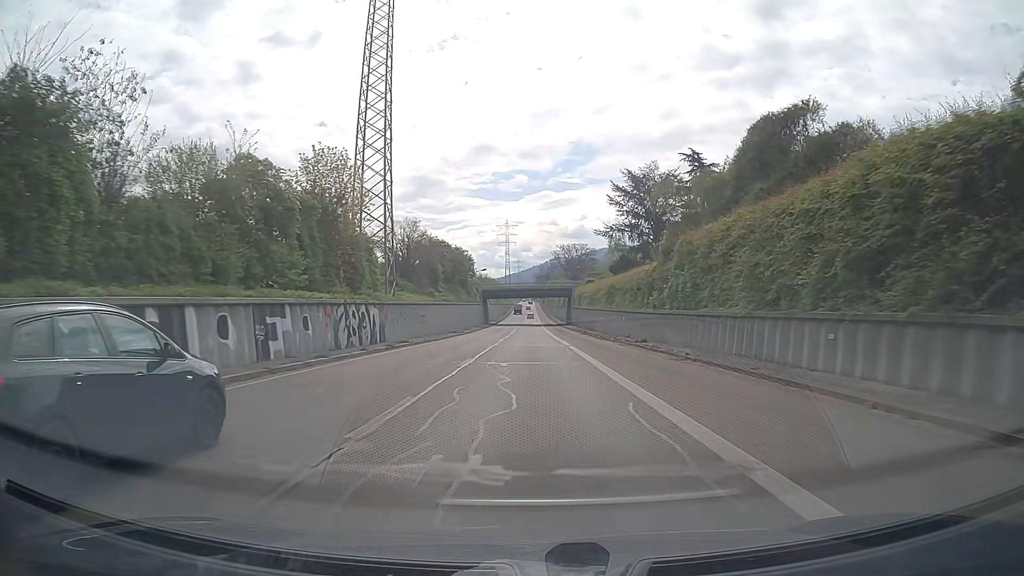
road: trunk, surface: asphalt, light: Day
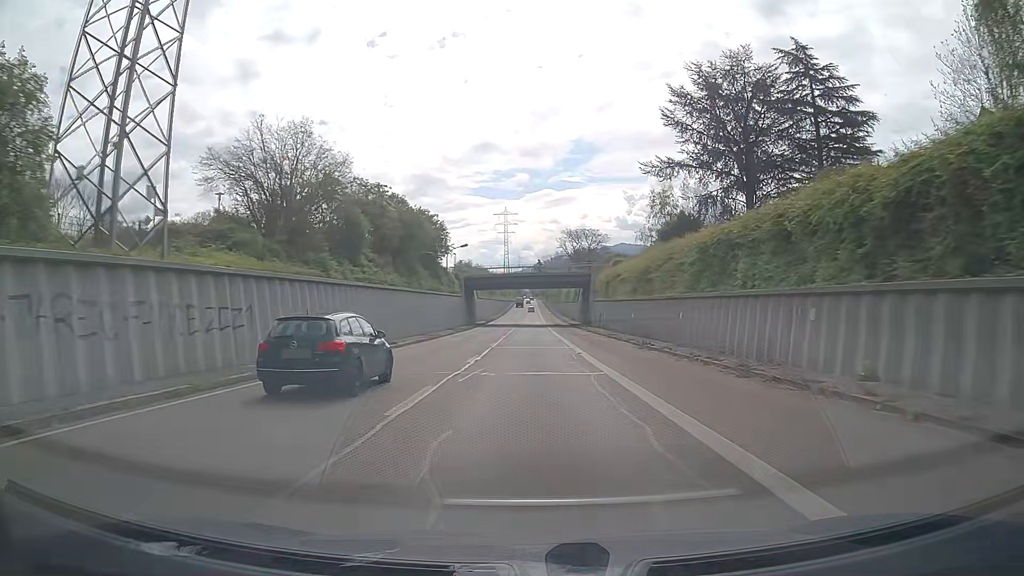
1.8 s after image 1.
(-0.1, +34.1) m; 0°
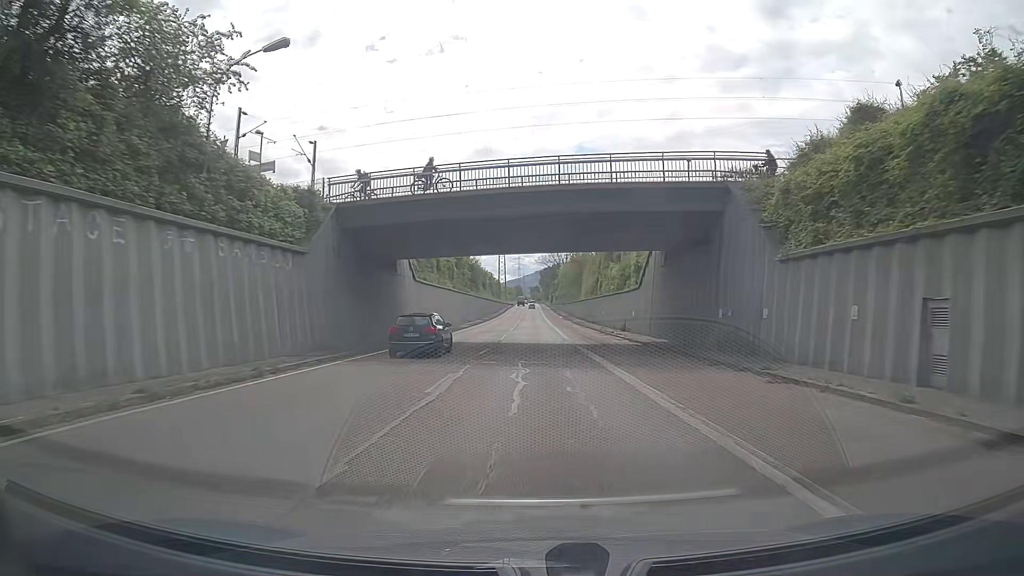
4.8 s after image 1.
(-0.1, +57.5) m; +1°
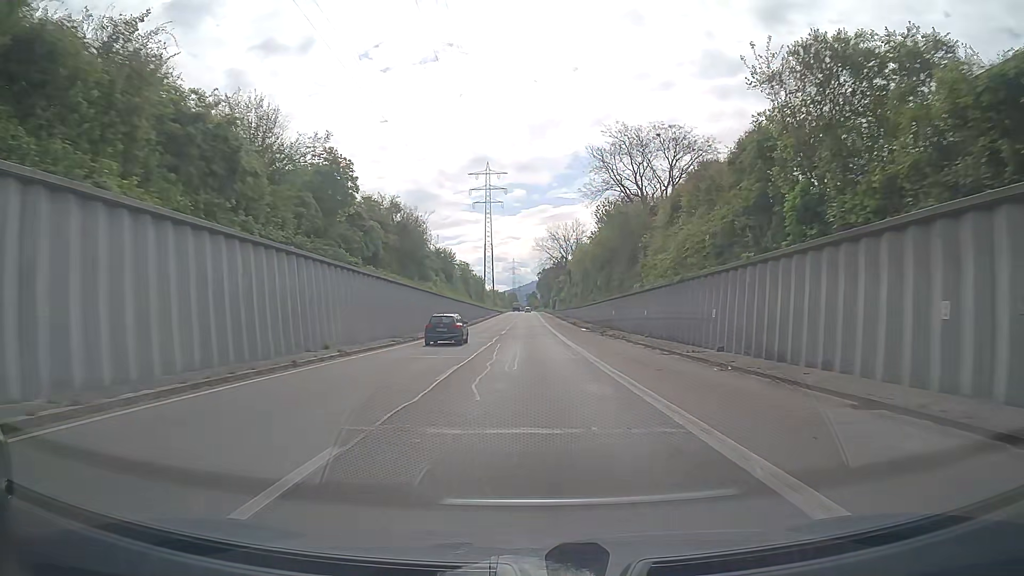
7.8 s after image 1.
(-0.2, +57.5) m; 0°
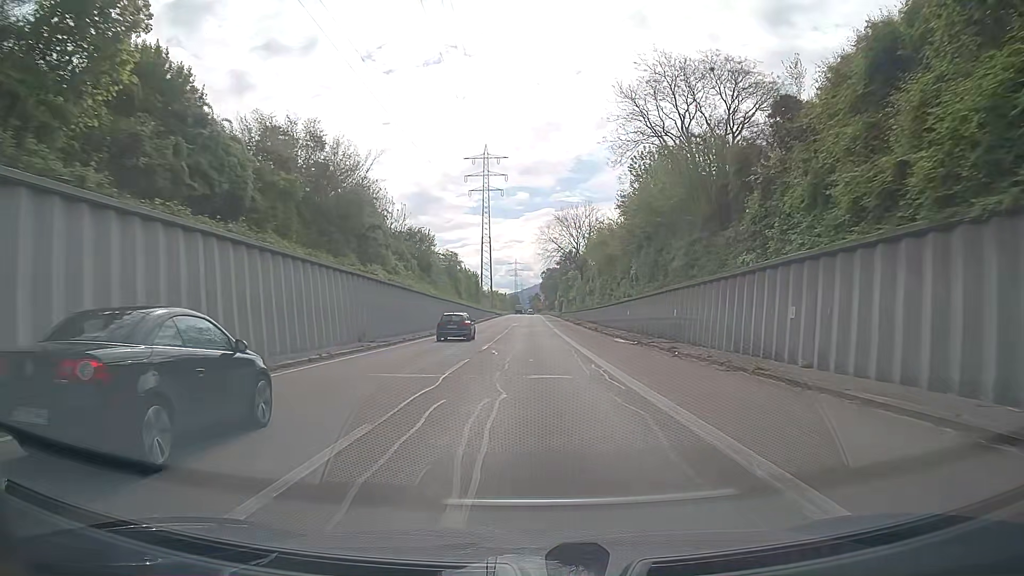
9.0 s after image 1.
(-0.1, +22.8) m; 0°
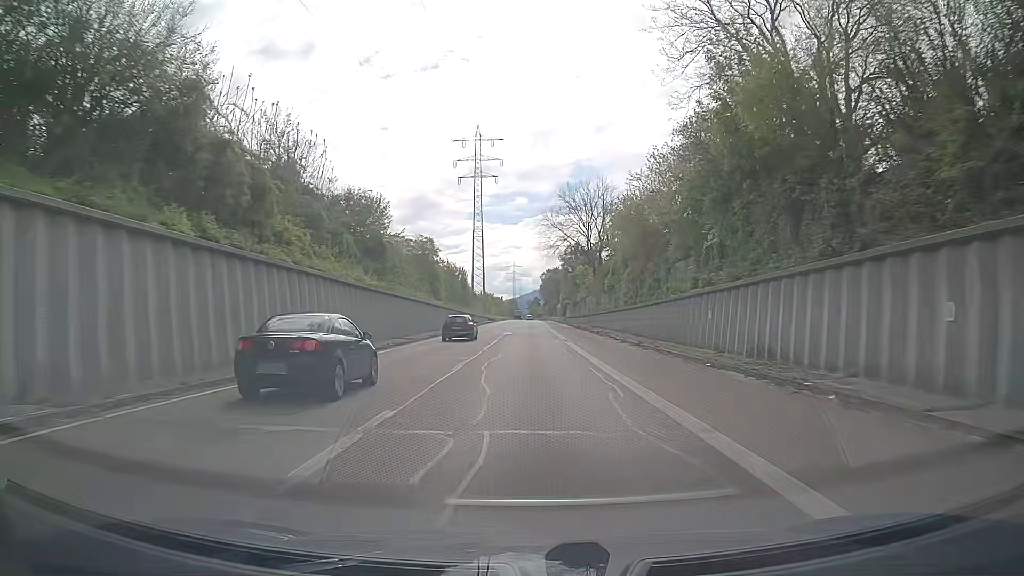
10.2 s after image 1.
(+0.1, +22.6) m; +1°
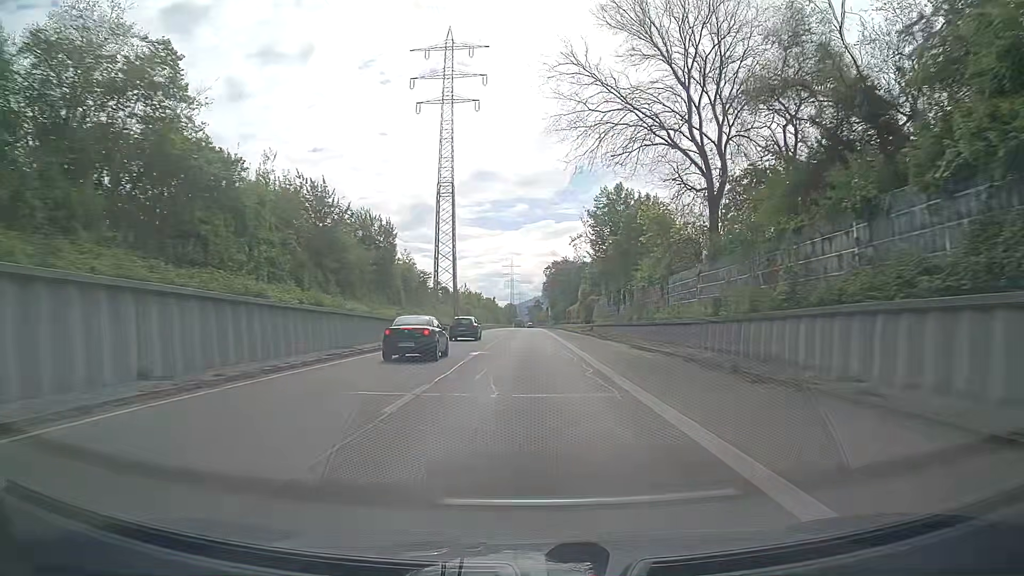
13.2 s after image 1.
(-0.6, +56.2) m; 0°
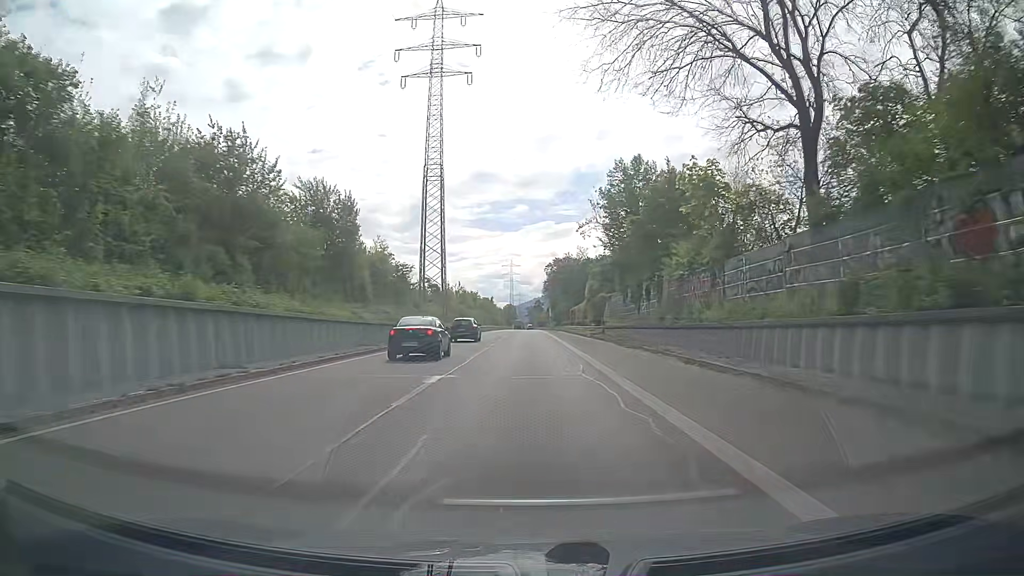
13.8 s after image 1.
(-0.1, +11.2) m; 0°
(0, +10) (0, +20) (0, +30) (0, +40) (0, +50) (0, +60) (0, +70) (0, +80) (0, +90) (0, +100) m
